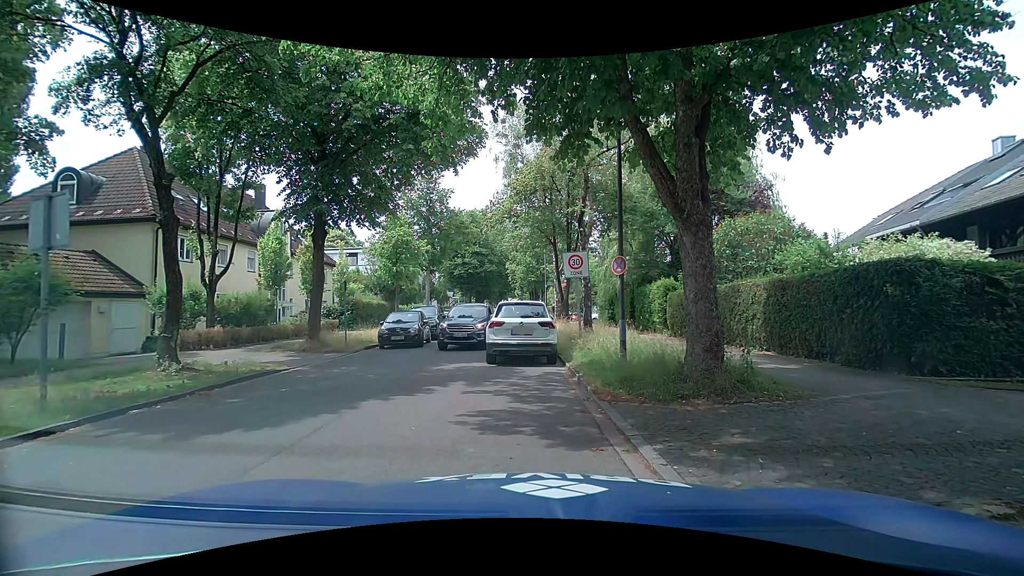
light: Day
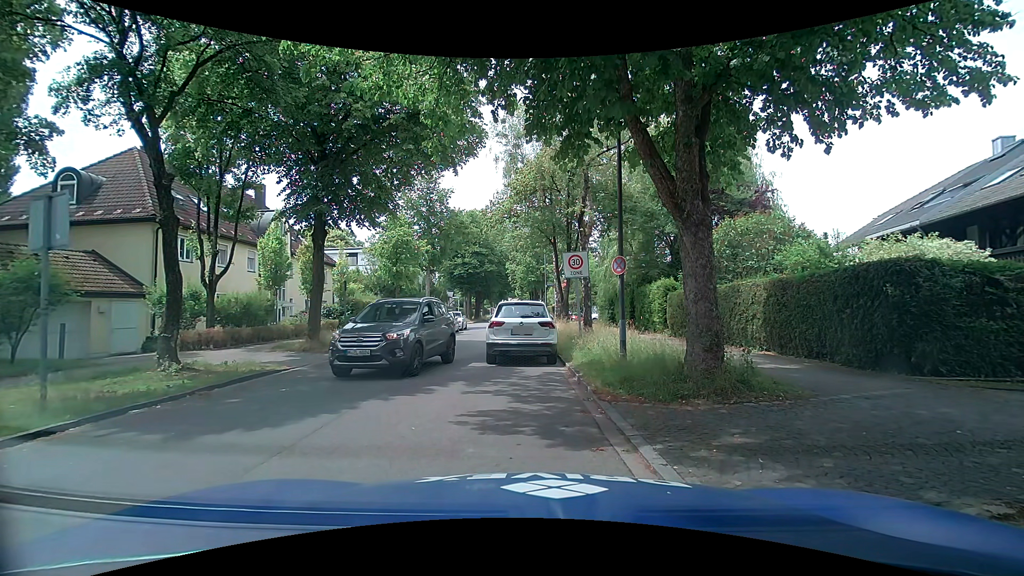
(0.0, 0.0) m; 0°
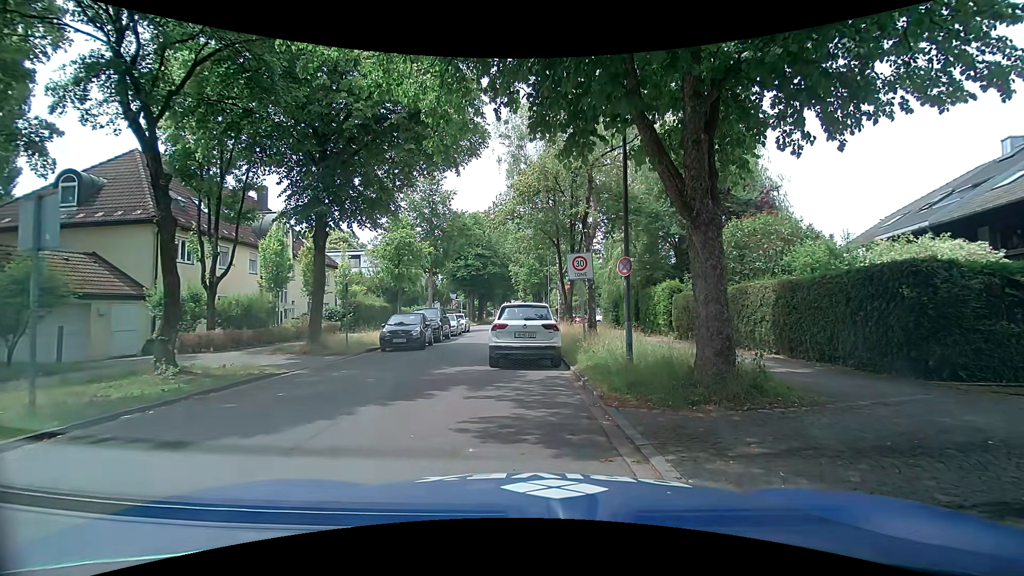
(0.0, +0.2) m; 0°
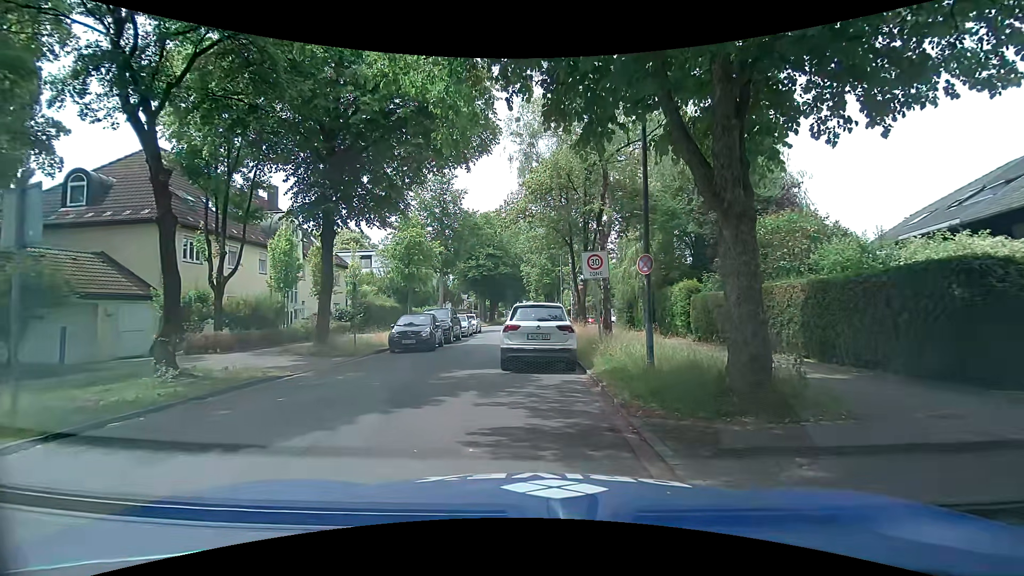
(0.0, +0.6) m; 0°
